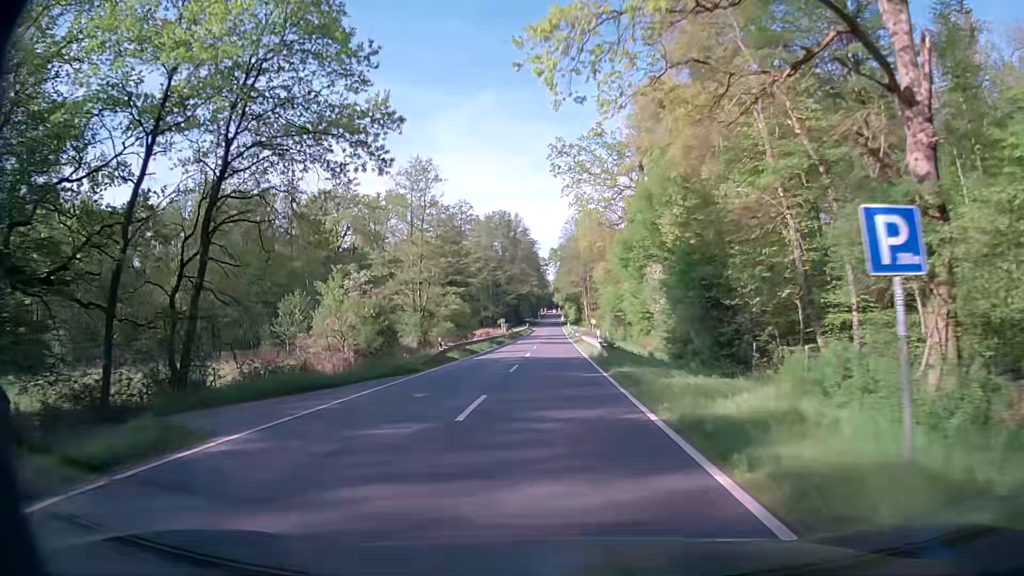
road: secondary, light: Day
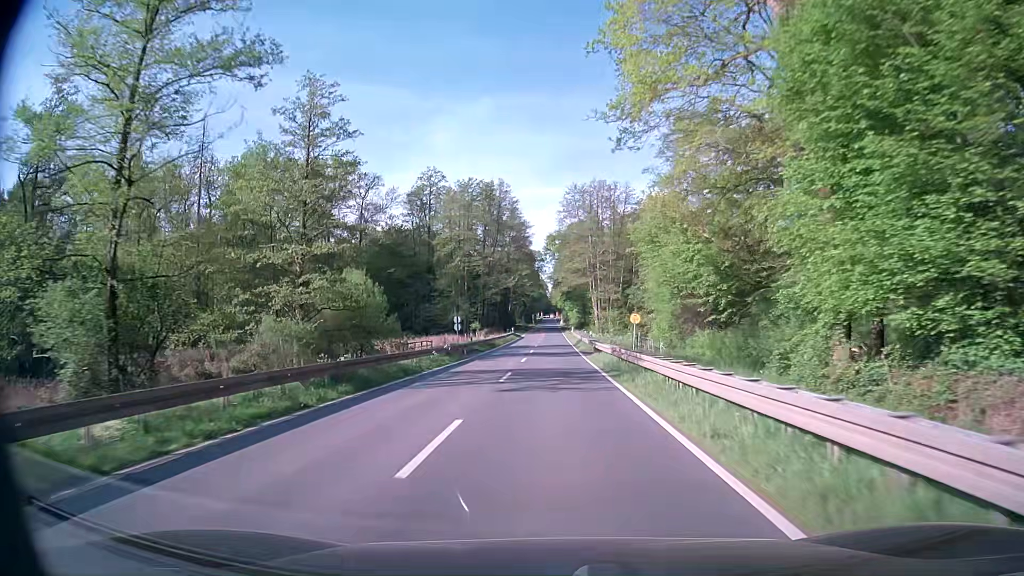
(+0.1, +40.0) m; 0°
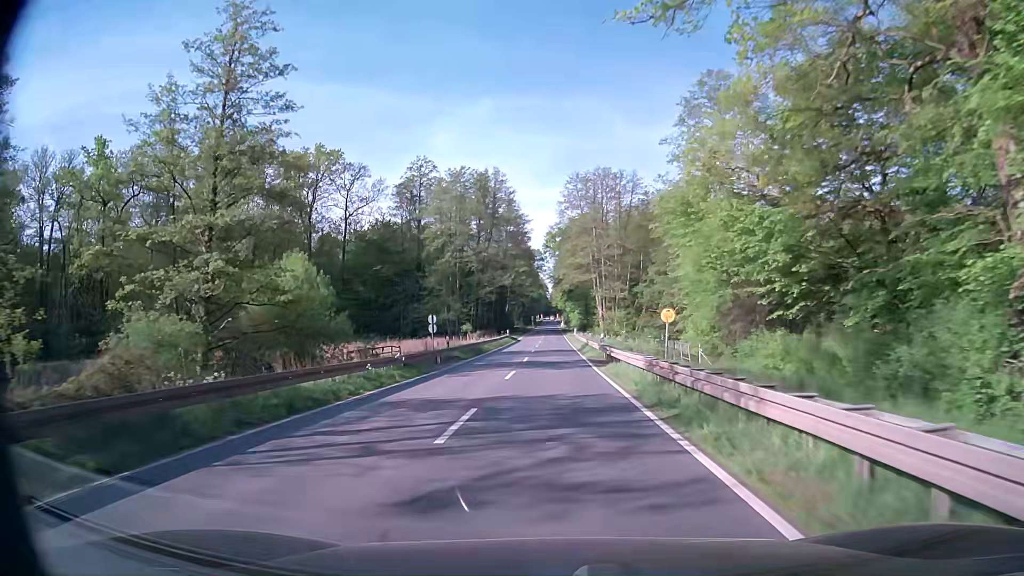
(0.0, +10.0) m; 0°
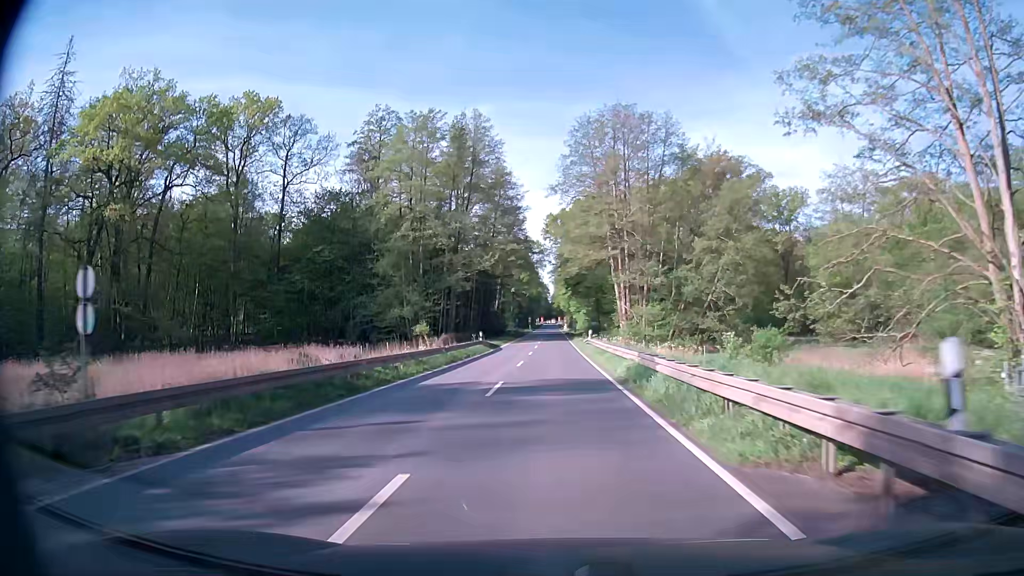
(-0.1, +29.8) m; 0°
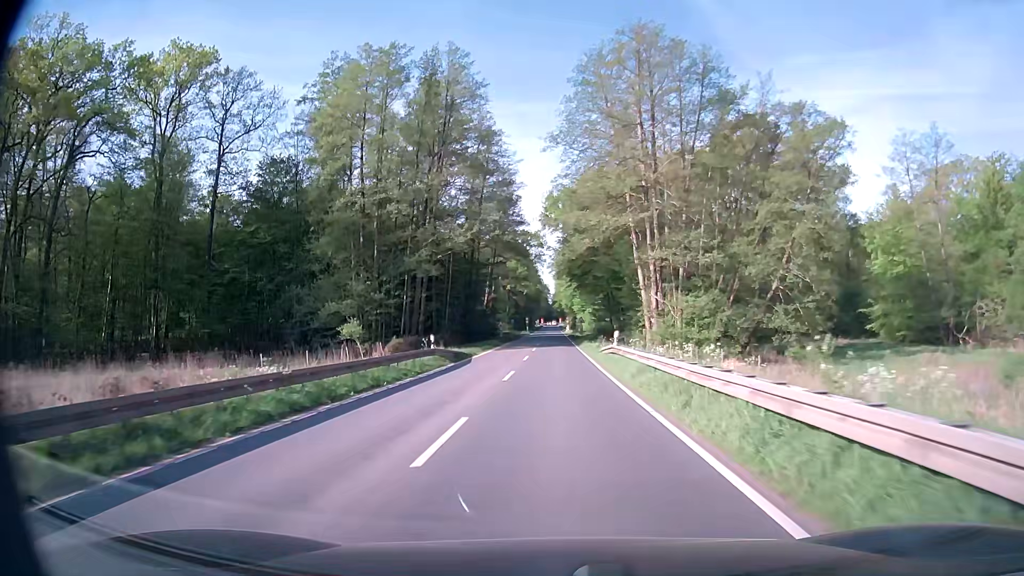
(-0.1, +19.6) m; 0°
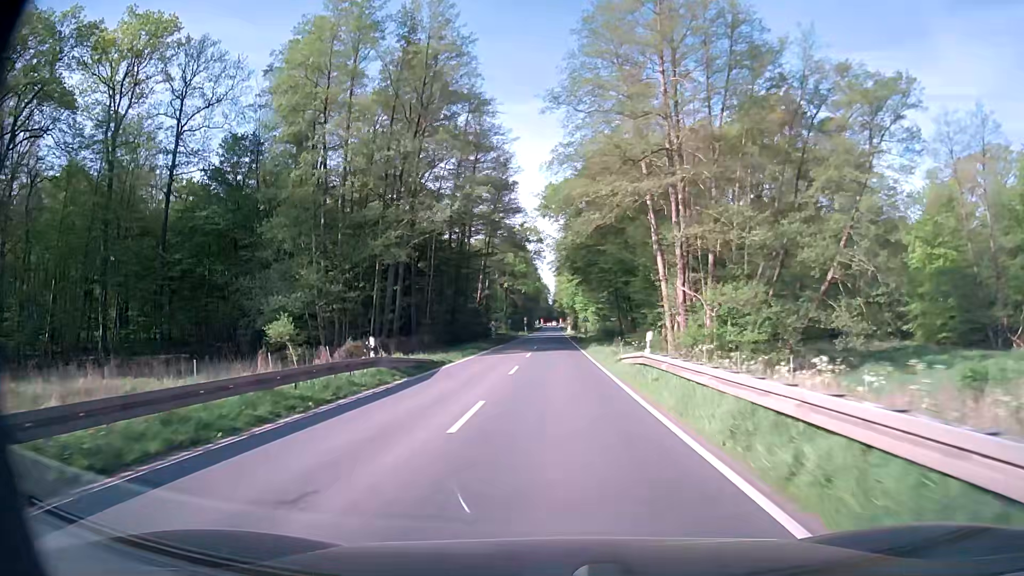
(-0.1, +9.7) m; 0°
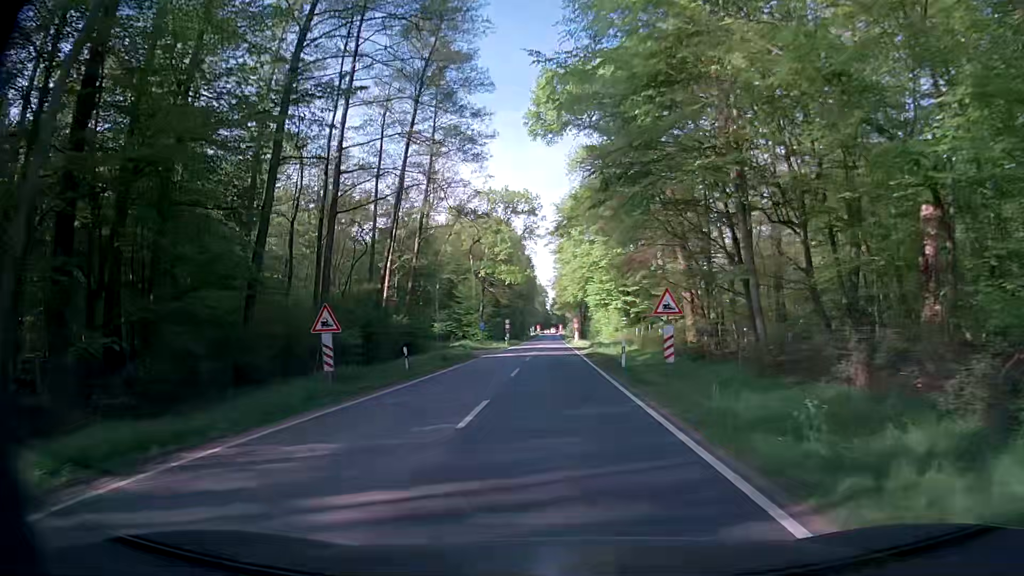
(+0.1, +47.4) m; +1°
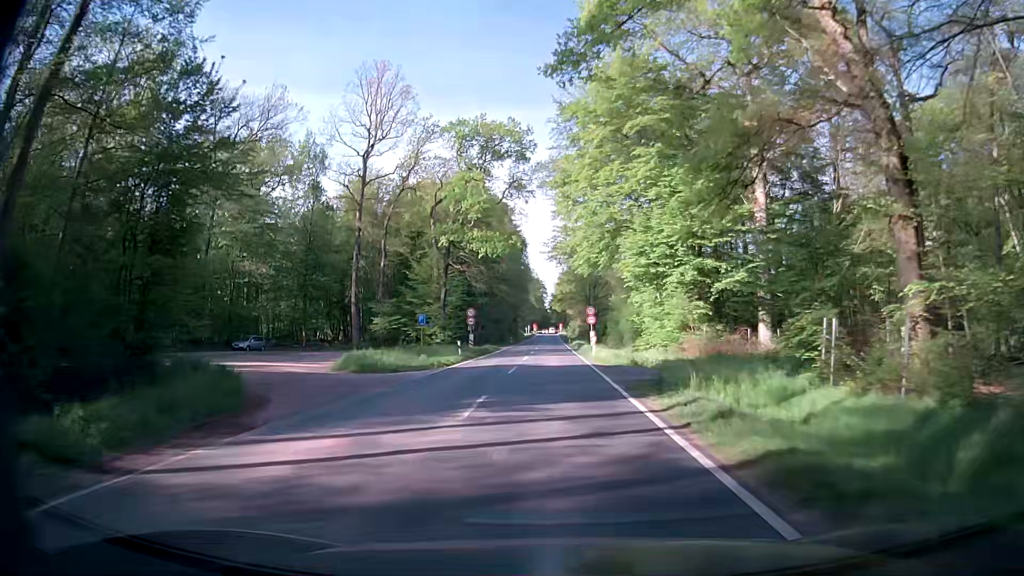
(-0.5, +36.1) m; -1°
(0, +10) (0, +20) (0, +30) (0, +40) (0, +50) (0, +60) (0, +70) (0, +80) (0, +90) (-1, +100) m
